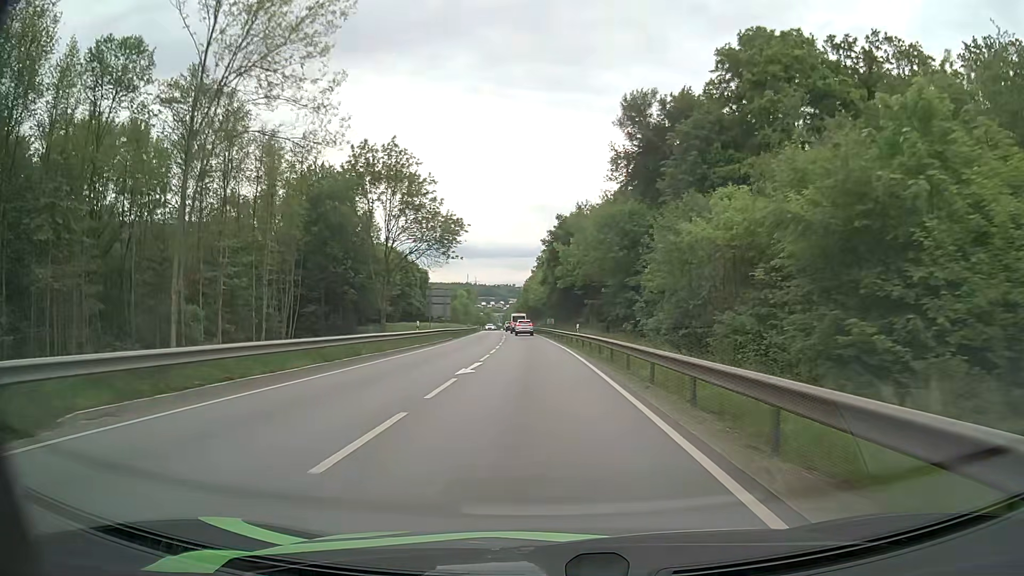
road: primary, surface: asphalt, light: Day
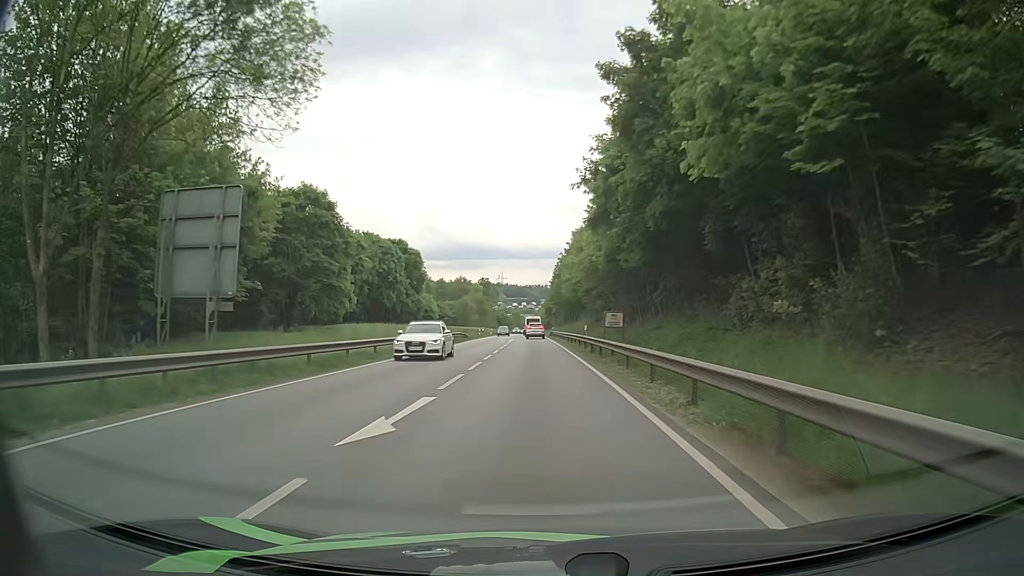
(-1.5, +52.2) m; -3°
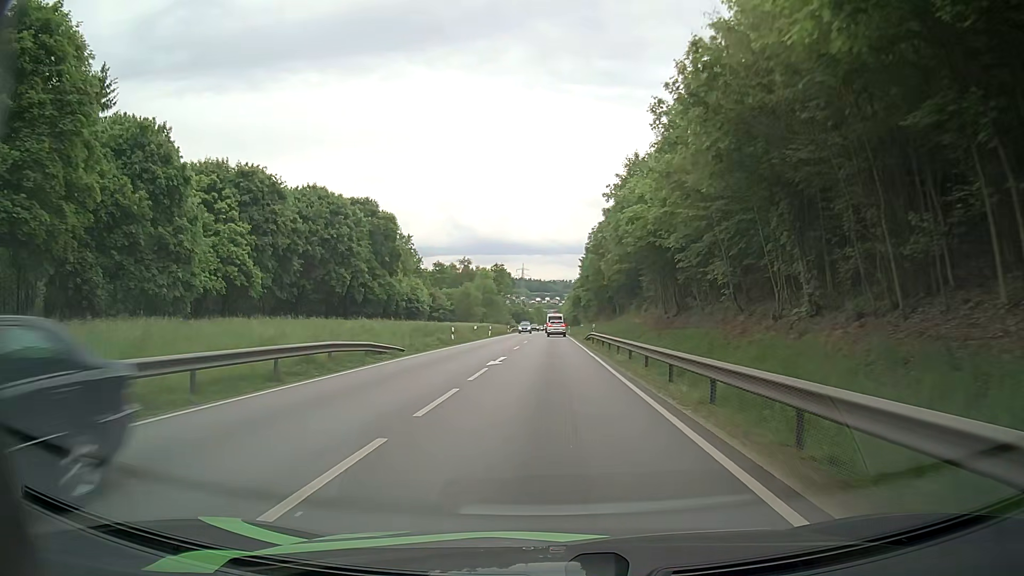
(-0.5, +39.9) m; -1°
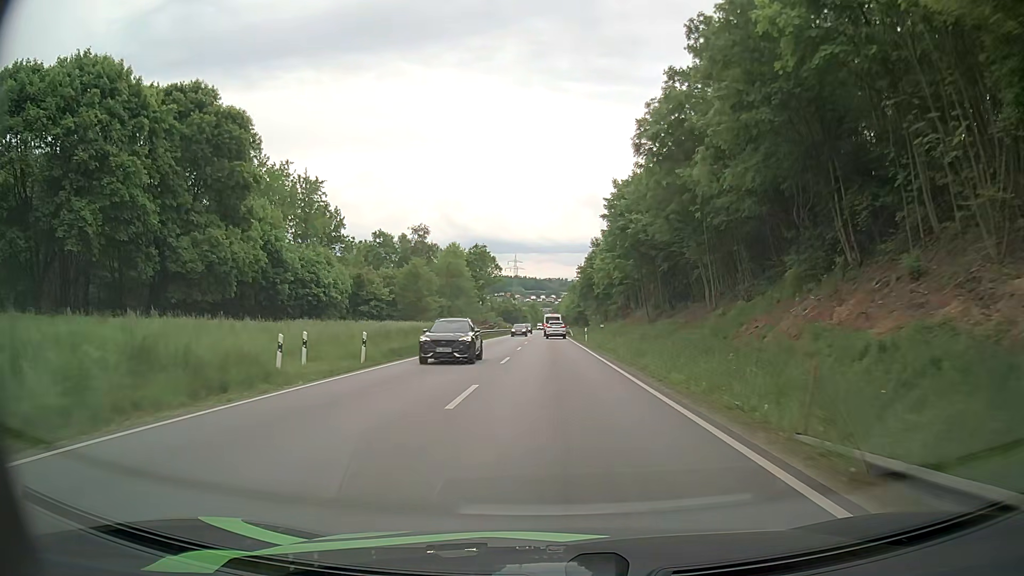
(-0.5, +47.9) m; 0°
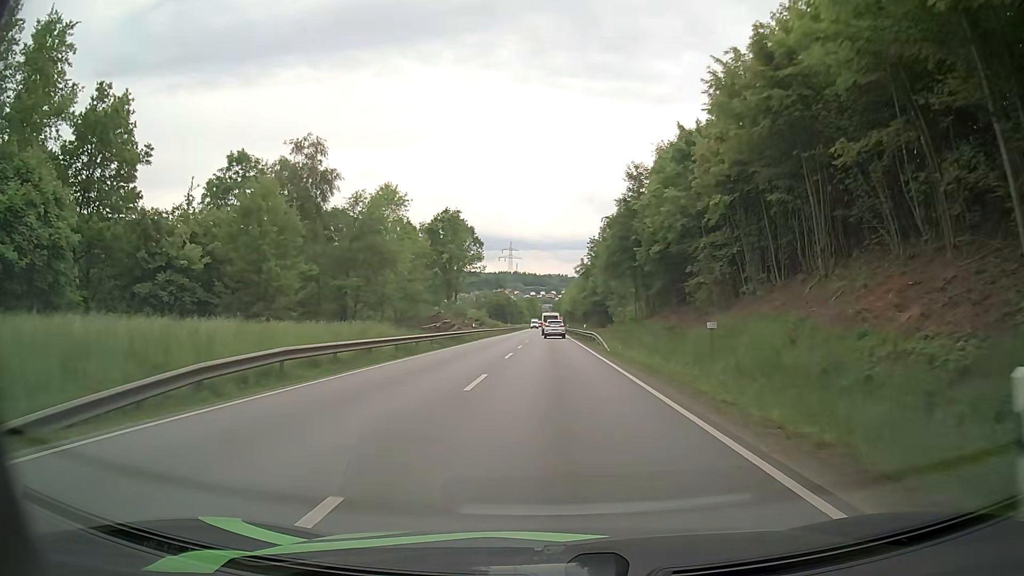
(-0.5, +45.9) m; -1°
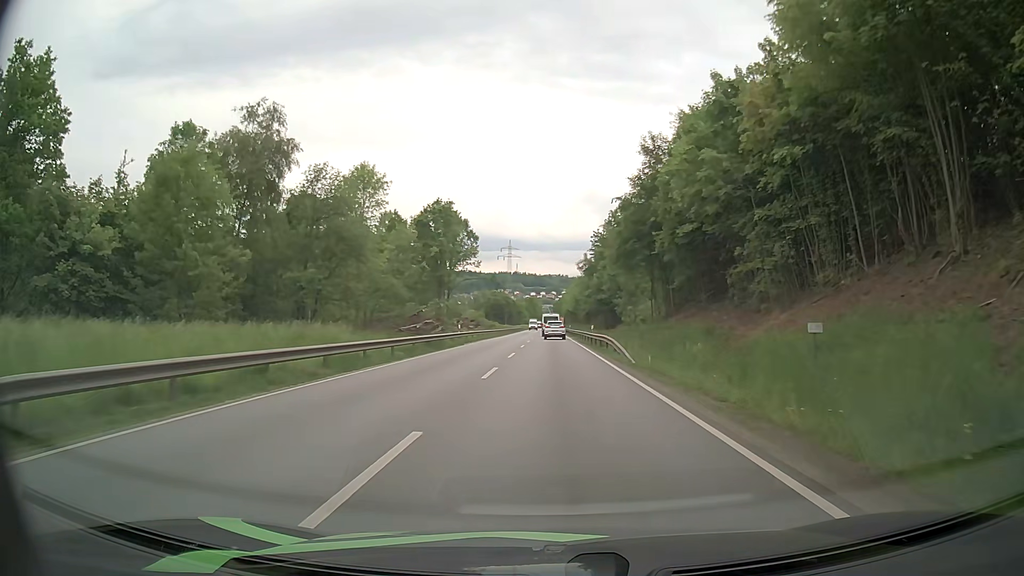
(0.0, +9.0) m; 0°
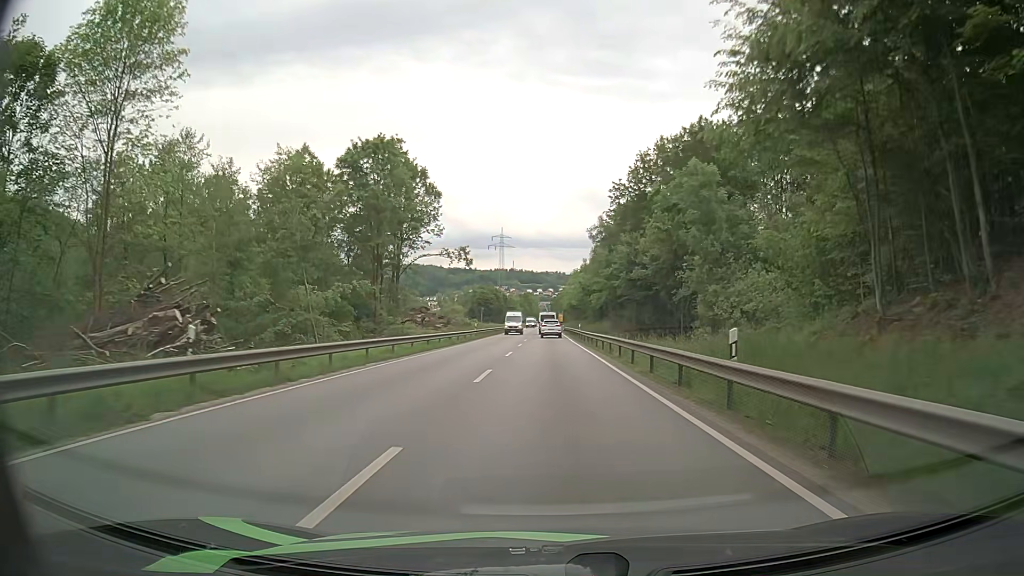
(+0.1, +35.3) m; +1°
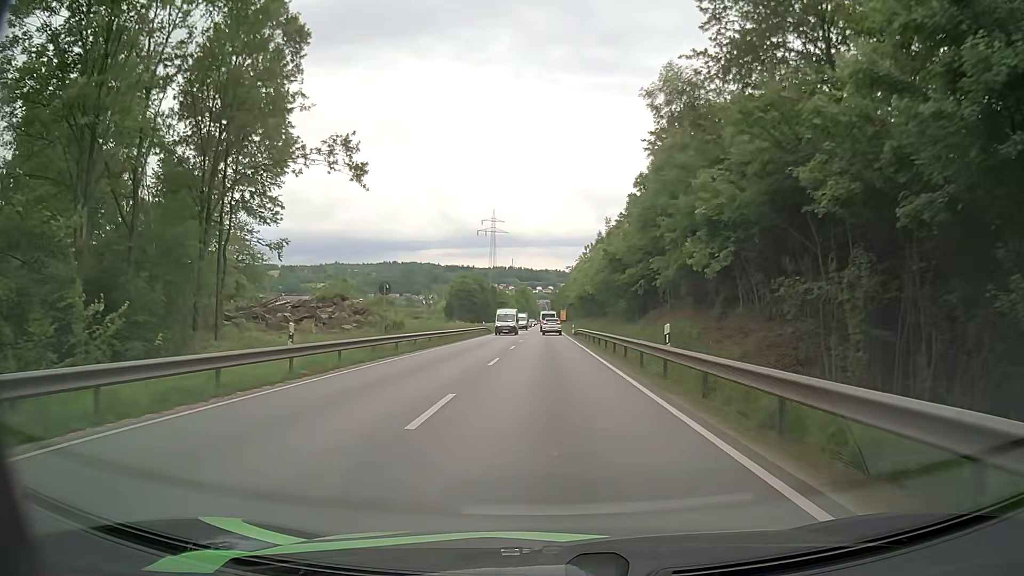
(-0.3, +42.9) m; 0°
(0, +10) (0, +20) (0, +30) (0, +40) (0, +50) (0, +60) (0, +70) (0, +80) (0, +90) (0, +100) m
